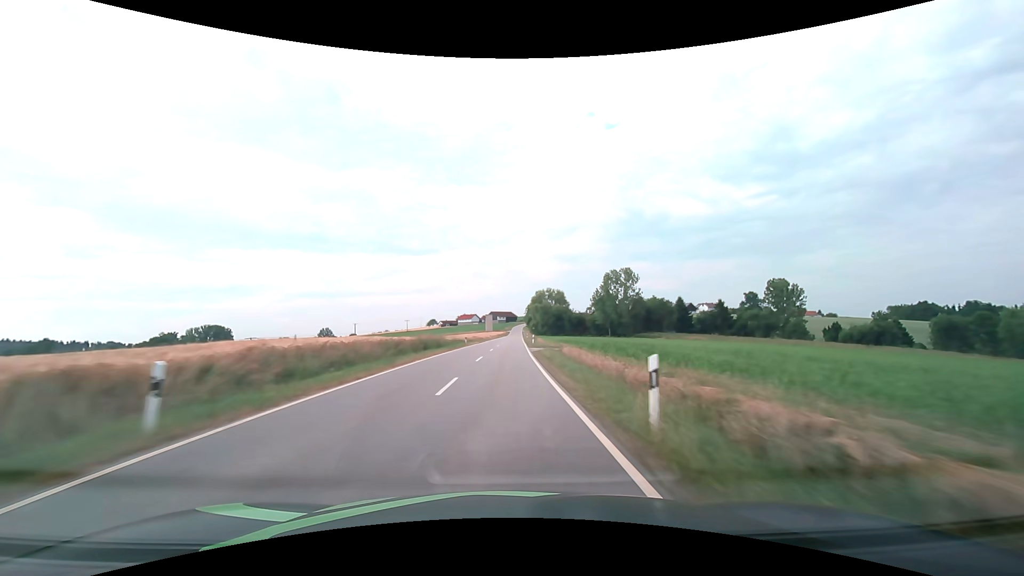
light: Day
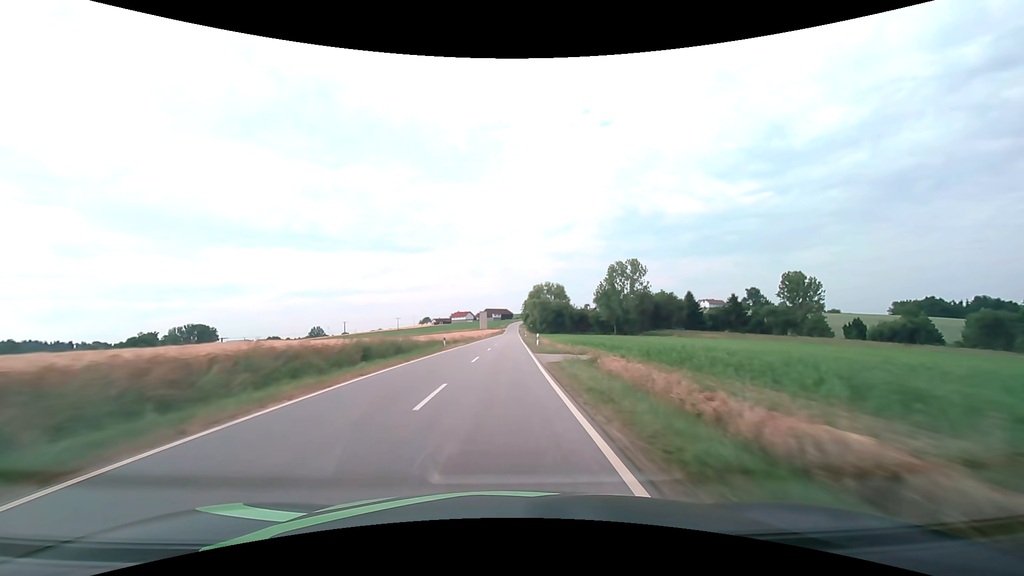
(+0.1, +14.2) m; +1°
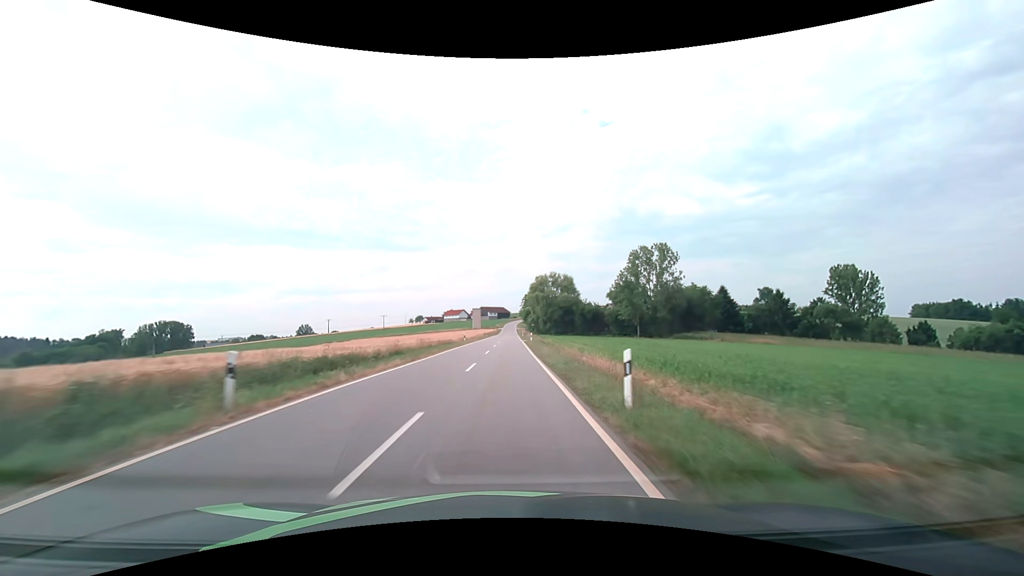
(+0.1, +28.5) m; 0°
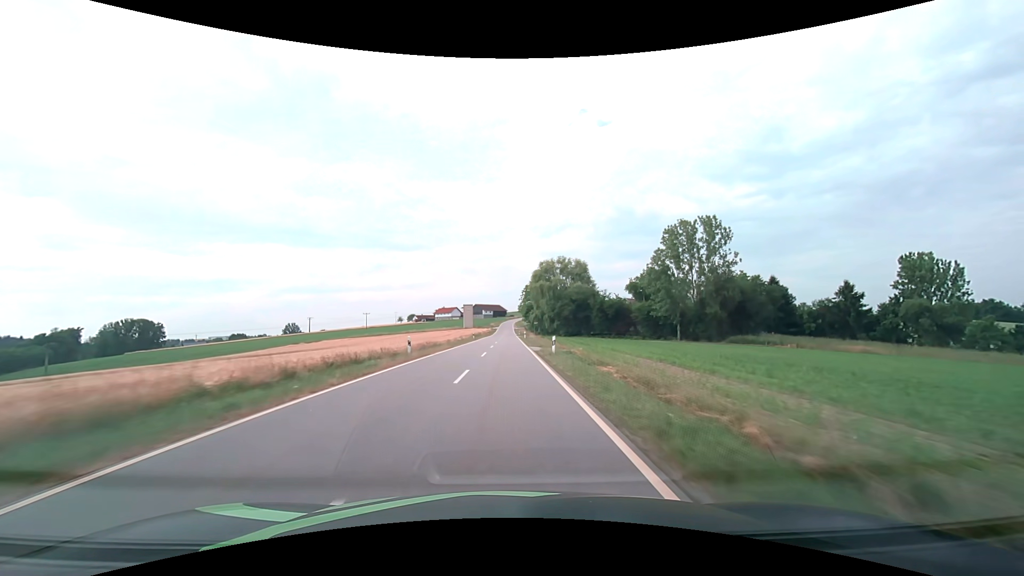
(+0.1, +28.5) m; +1°
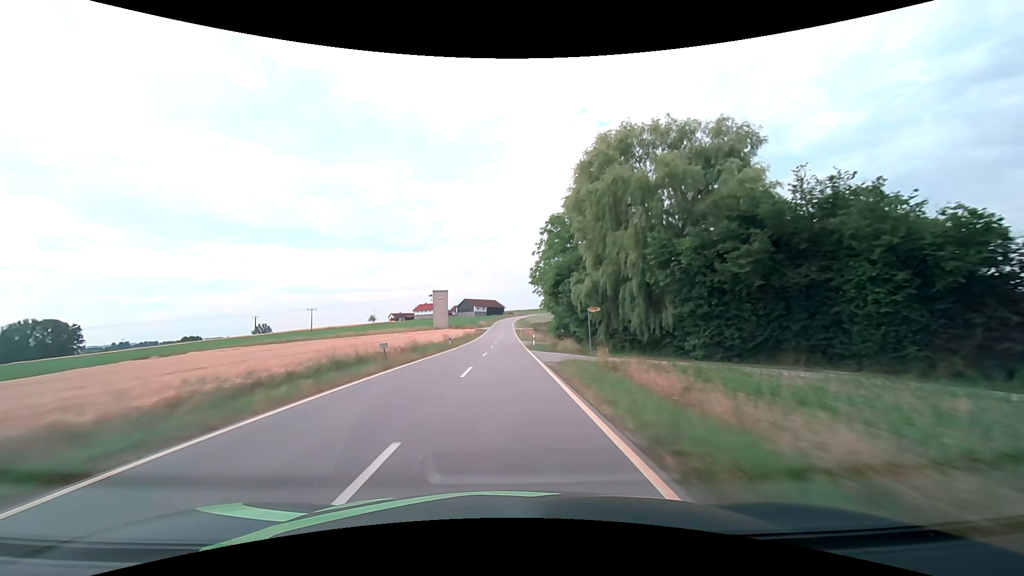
(+0.2, +71.1) m; 0°
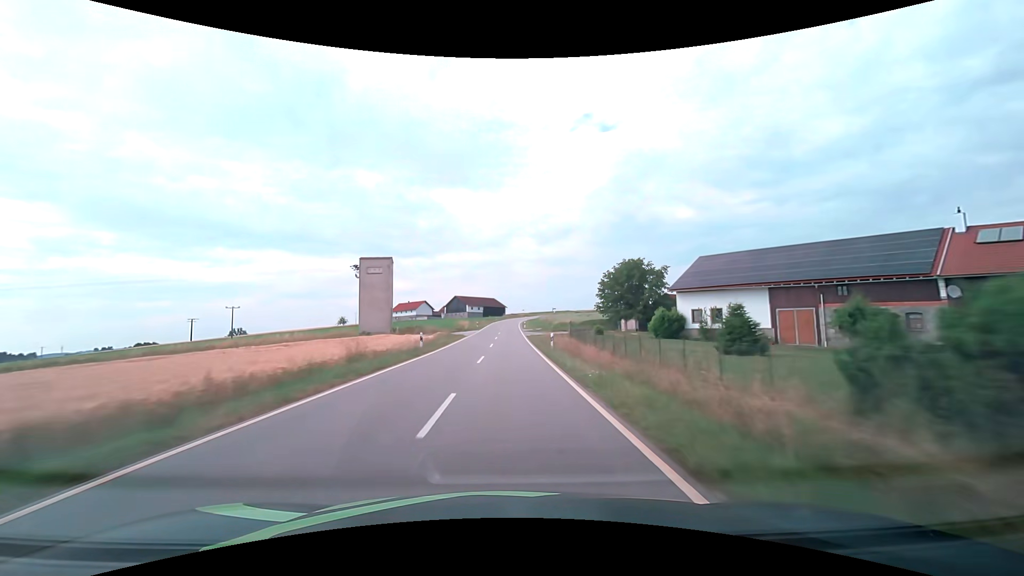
(0.0, +56.8) m; 0°
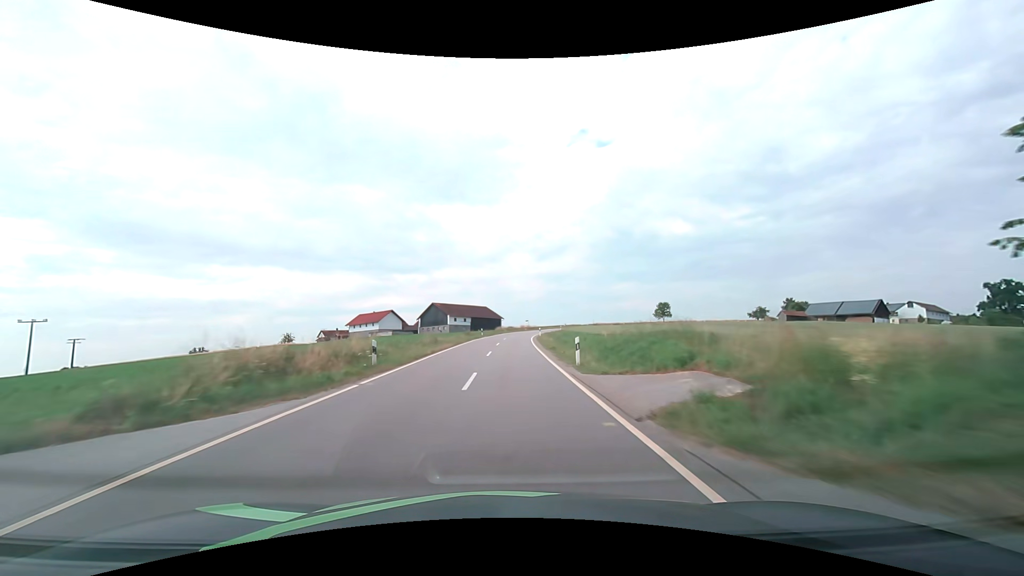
(+0.1, +56.3) m; 0°
(0, +10) (0, +20) (0, +30) (+1, +40) (+1, +50) (+2, +60) (+3, +70) (+4, +80) (+6, +90) (+8, +99) m
